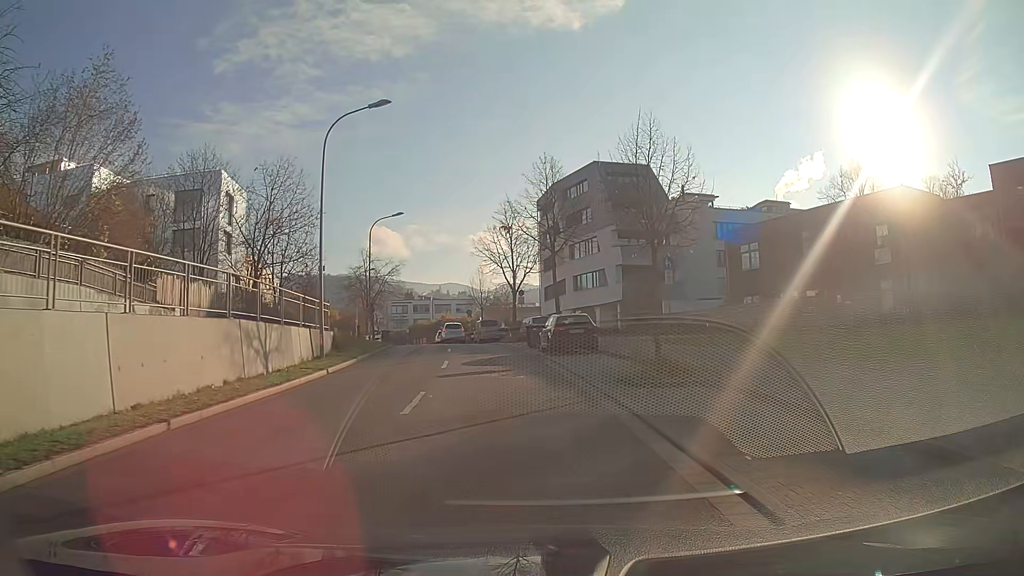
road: secondary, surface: asphalt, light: Day
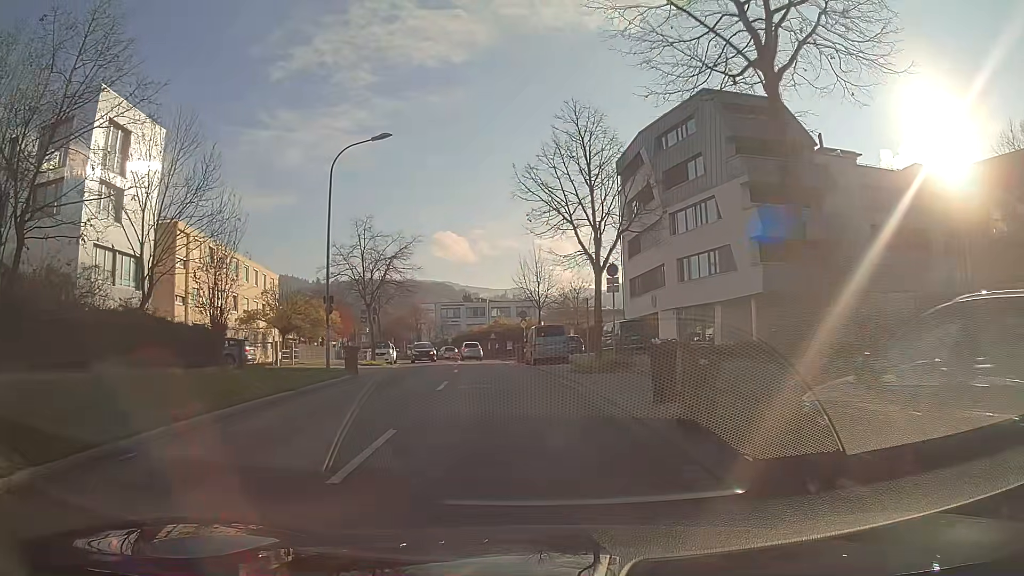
(-1.0, +22.1) m; -6°
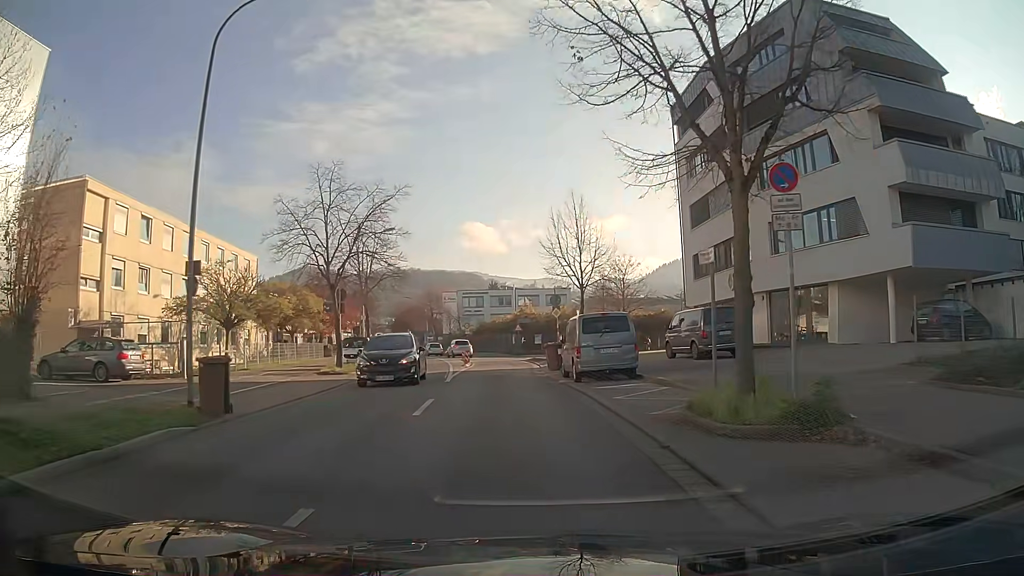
(-0.3, +12.9) m; -3°
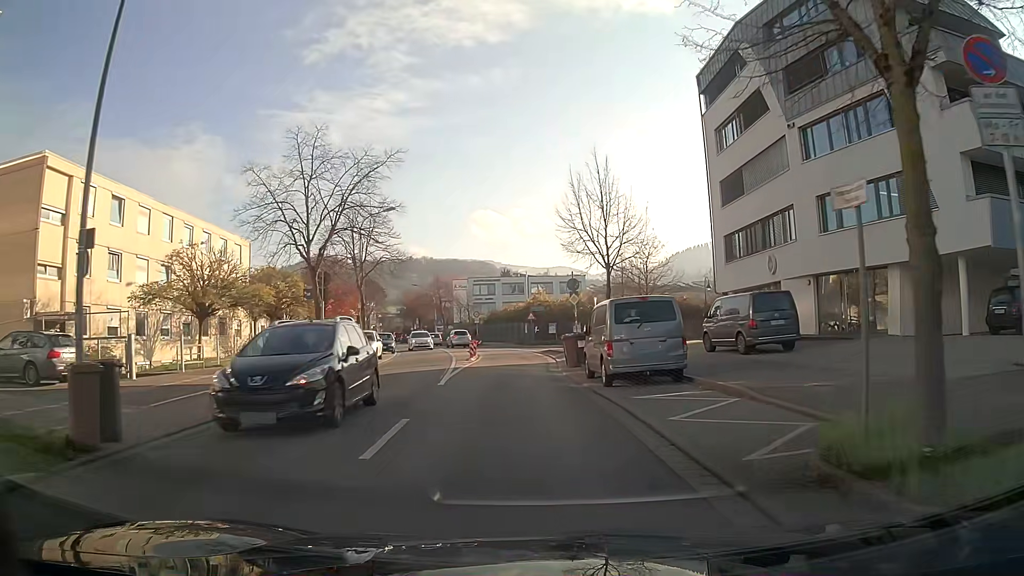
(-0.1, +4.3) m; -2°
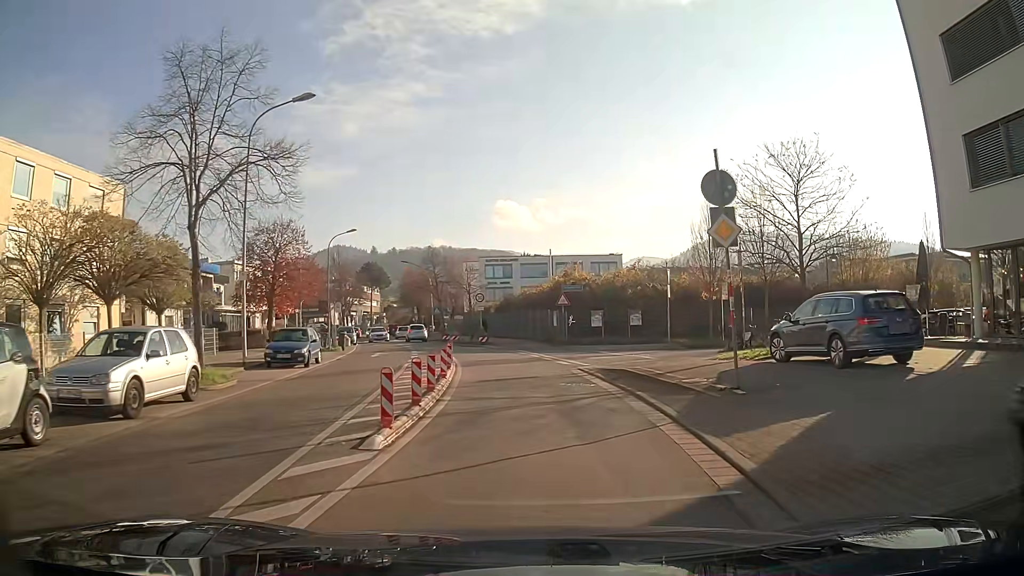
(-0.4, +21.7) m; -1°
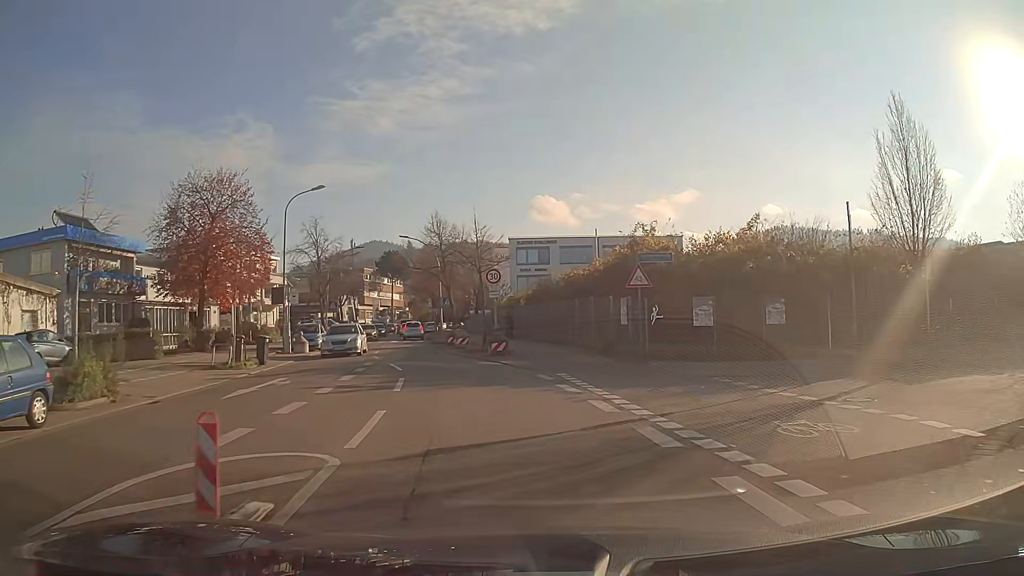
(-0.6, +17.5) m; -4°
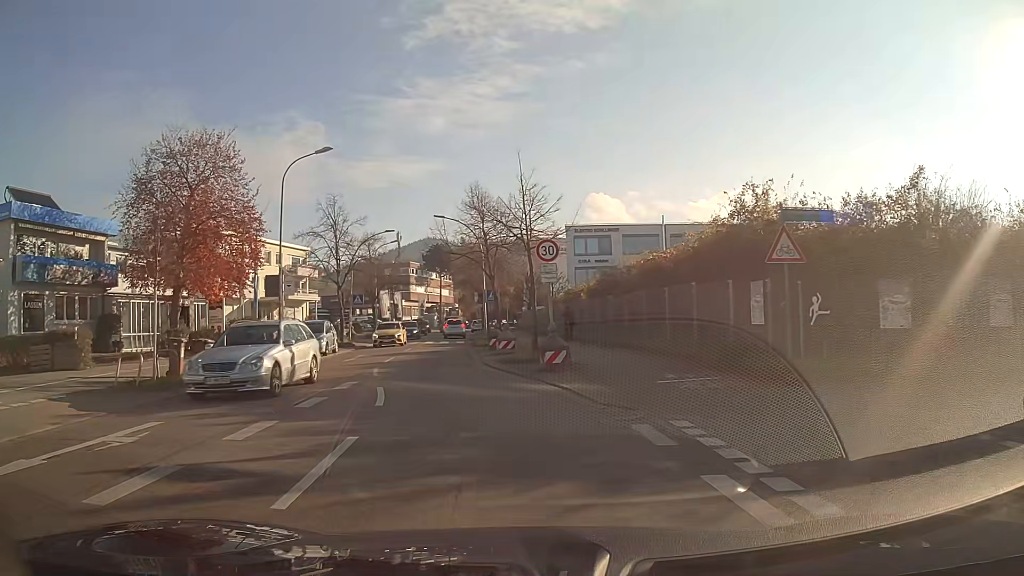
(-0.3, +8.7) m; -4°
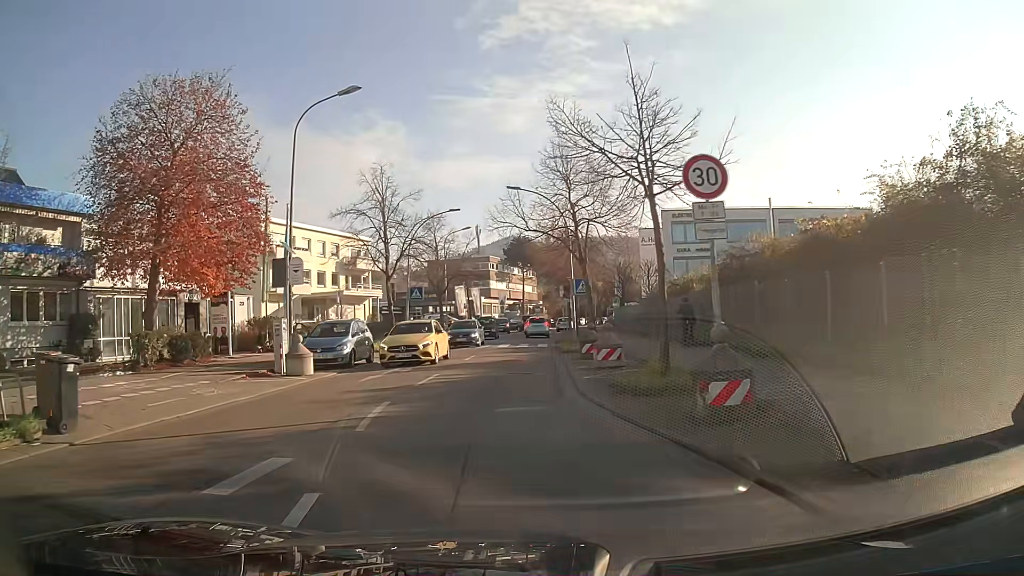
(-0.6, +8.7) m; -7°
(0, +10) (0, +20) (0, +30) (0, +40) (+1, +50) (+1, +60) (+2, +70) (+3, +80) (+4, +90) (+6, +100) m
